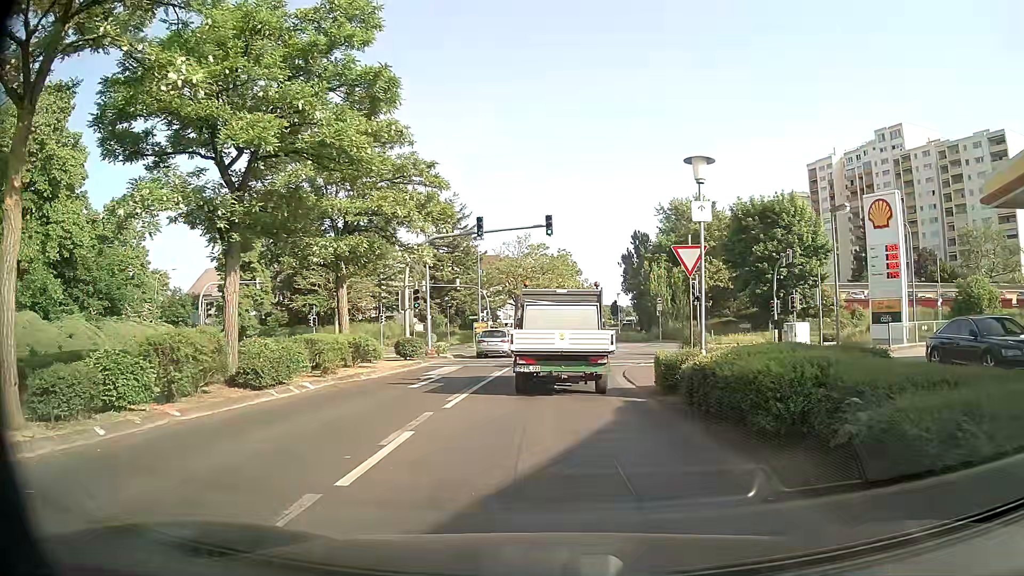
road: tertiary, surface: asphalt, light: Day
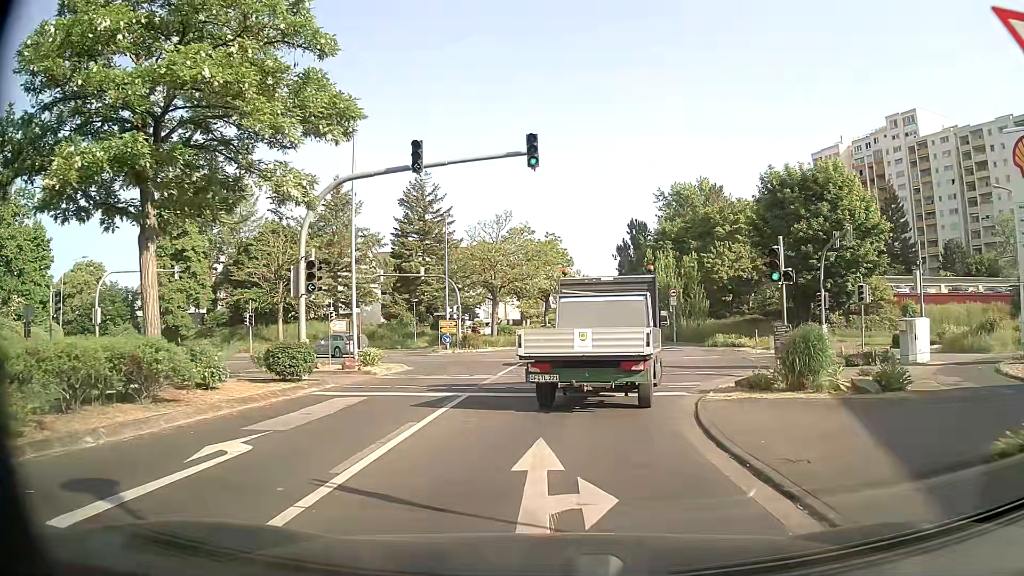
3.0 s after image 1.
(0.0, +12.7) m; +1°
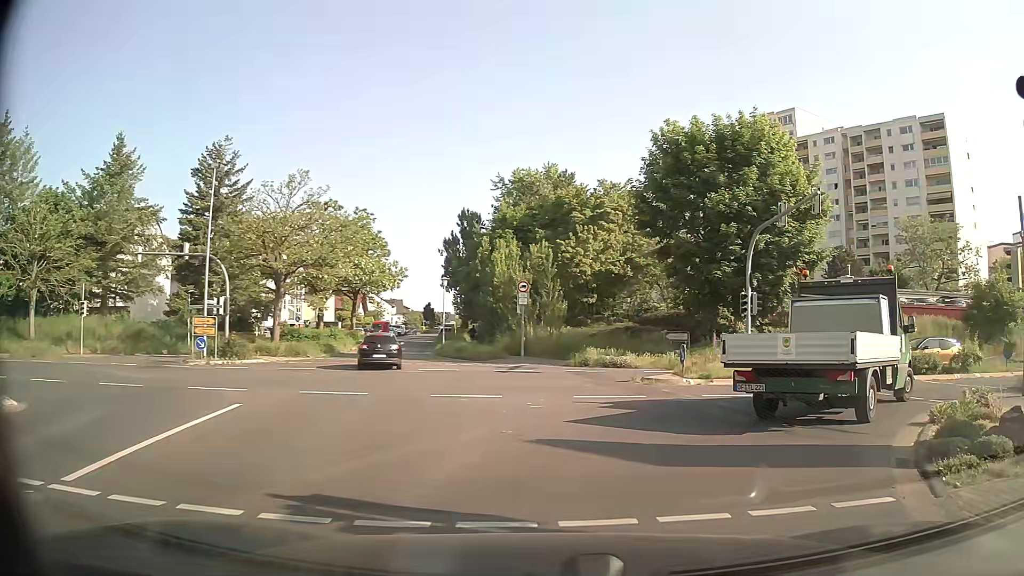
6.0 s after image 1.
(+0.9, +14.6) m; +14°
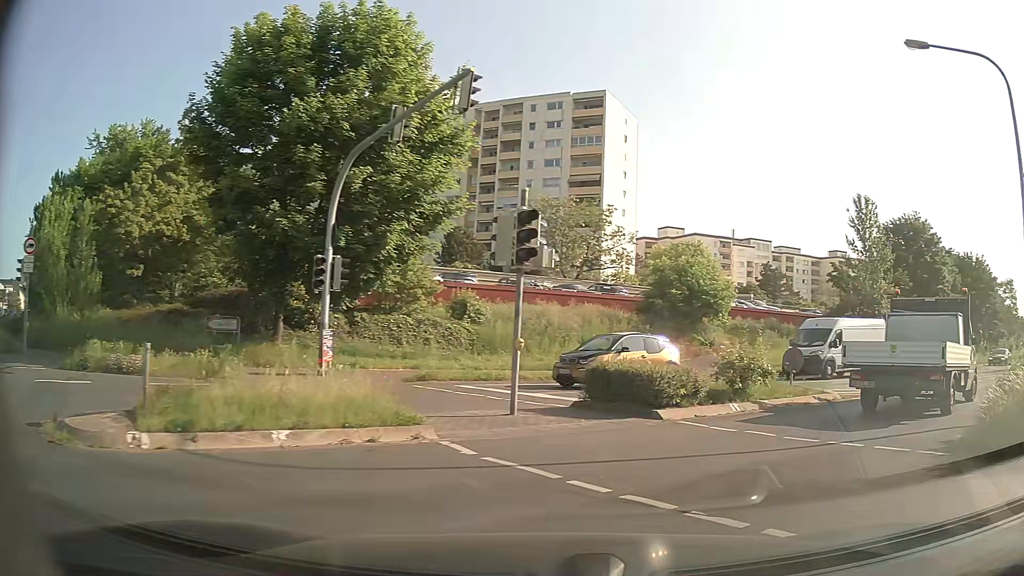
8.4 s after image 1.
(+3.2, +11.2) m; +36°
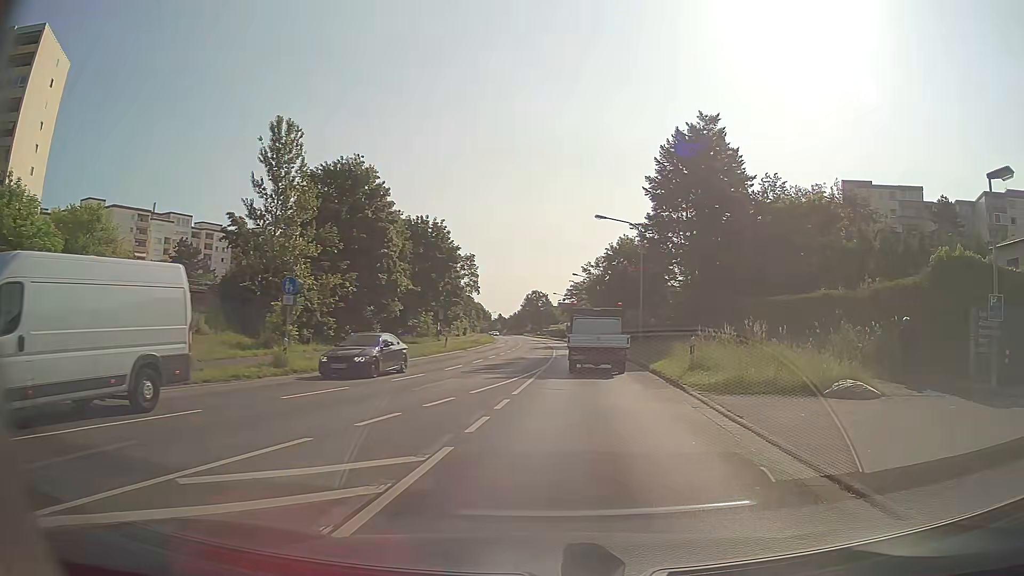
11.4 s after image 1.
(+6.5, +14.3) m; +48°
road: secondary
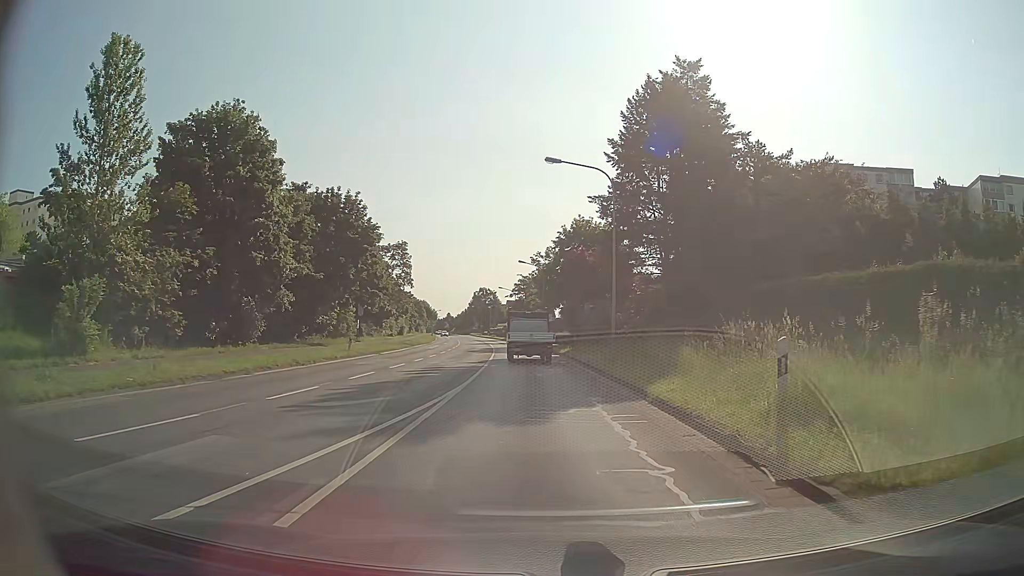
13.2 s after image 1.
(+0.7, +12.2) m; +4°
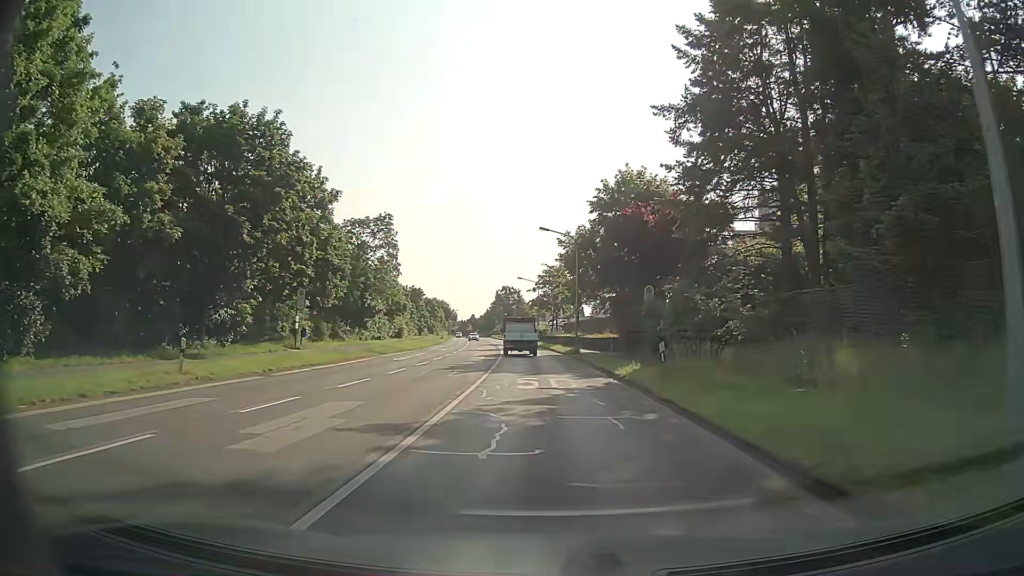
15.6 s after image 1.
(-0.3, +20.7) m; -2°
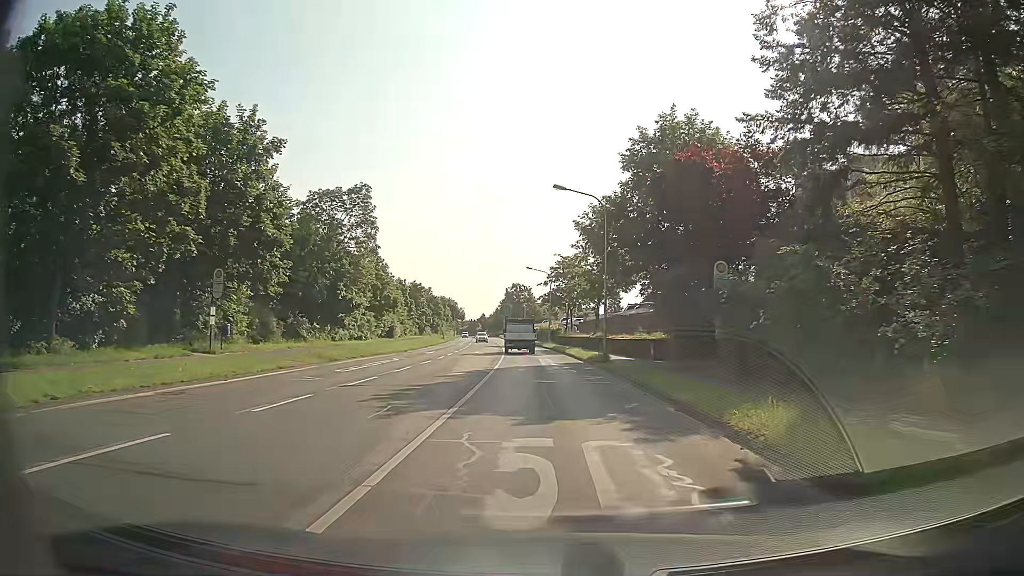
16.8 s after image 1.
(-0.1, +12.1) m; -1°
(0, +10) (0, +20) (-1, +30) (-1, +40) (-2, +50) (-2, +60) (-3, +70) (-4, +80) (-5, +90) (-6, +100) m
